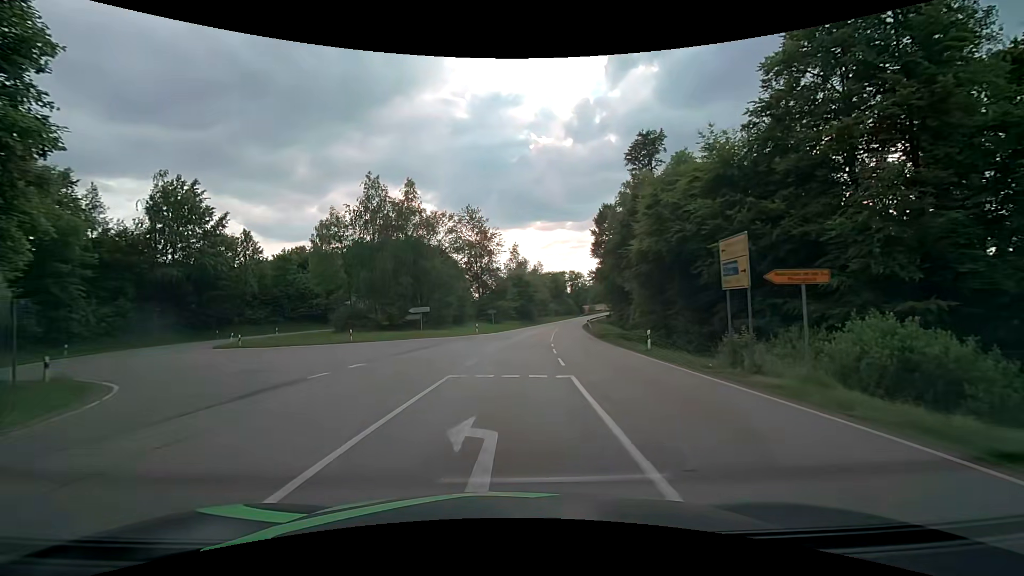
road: secondary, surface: asphalt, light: Day
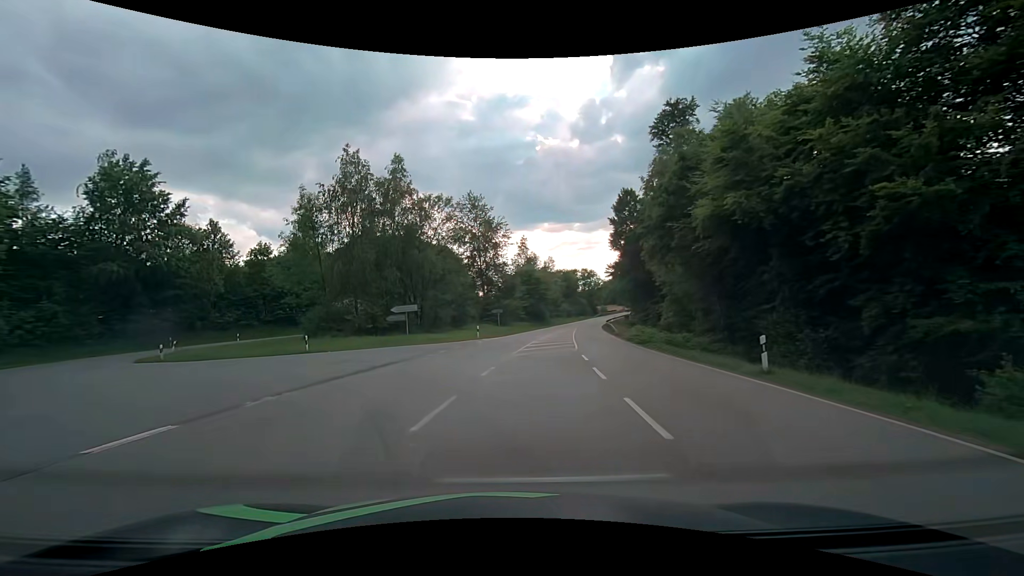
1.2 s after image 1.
(+0.1, +9.9) m; -1°
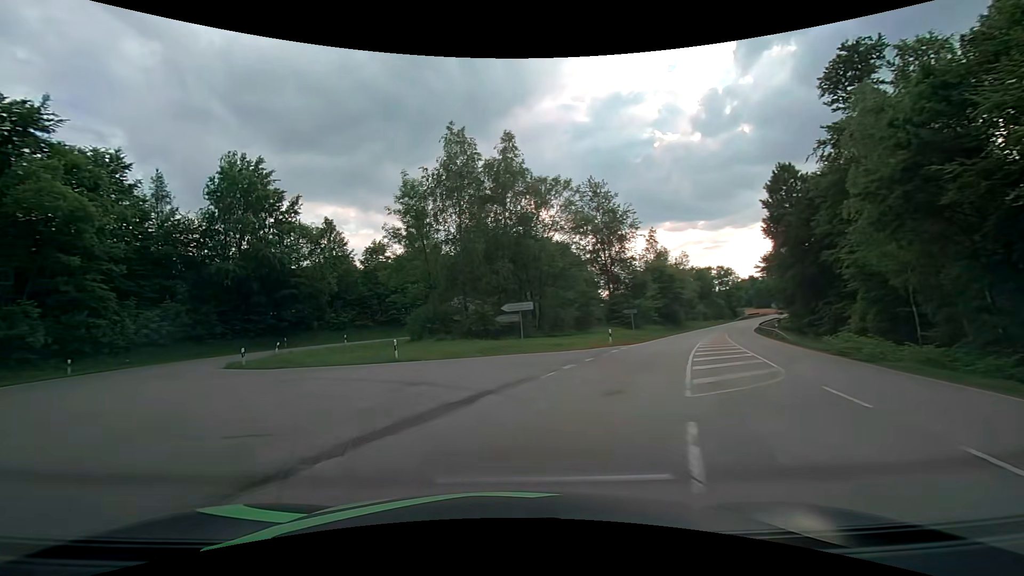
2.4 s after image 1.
(-0.8, +7.9) m; -13°
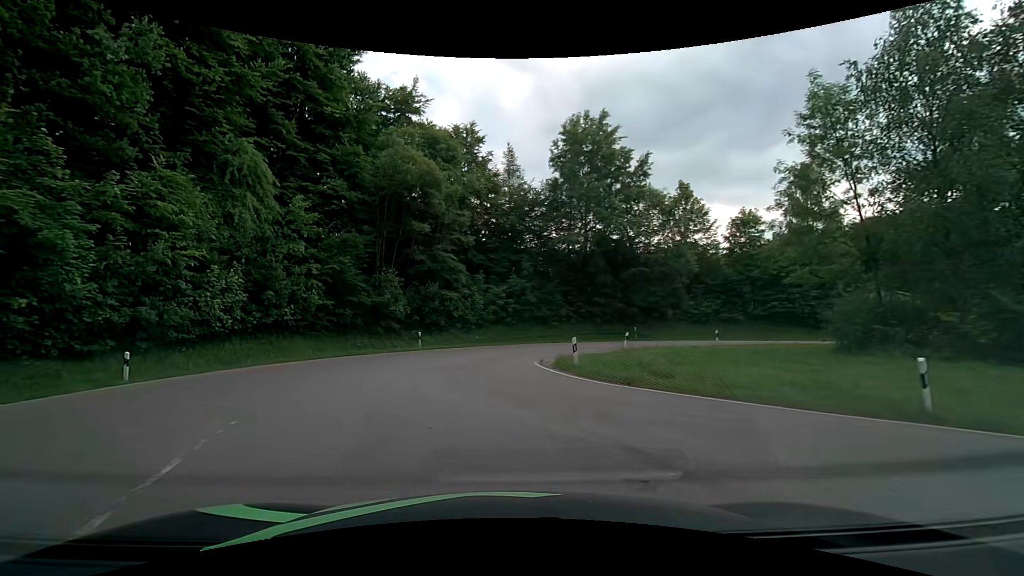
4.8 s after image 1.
(-4.5, +12.6) m; -37°
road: tertiary
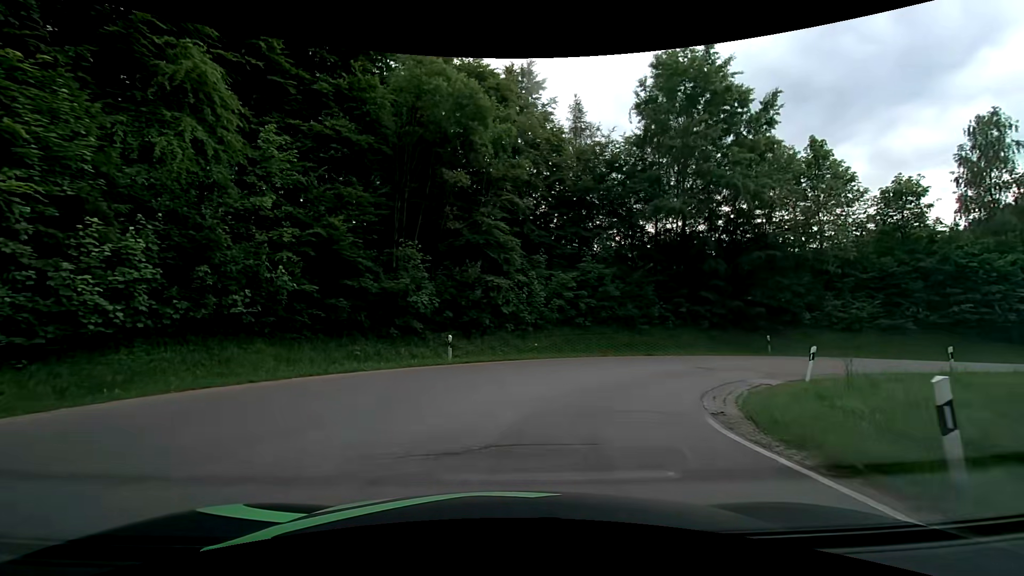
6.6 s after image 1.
(-1.3, +11.5) m; -7°
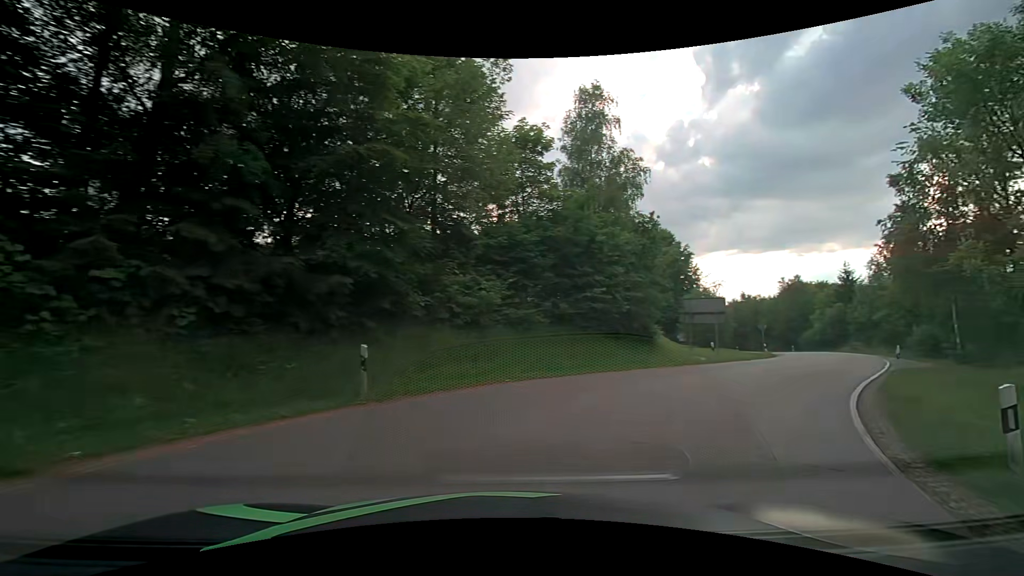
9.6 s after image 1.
(+7.1, +18.6) m; +49°
(+3, +10) (+8, +18) (+15, +25) (+21, +33) (+27, +41) (+32, +50) (+37, +58) (+41, +68) (+43, +77) (+46, +87) m
